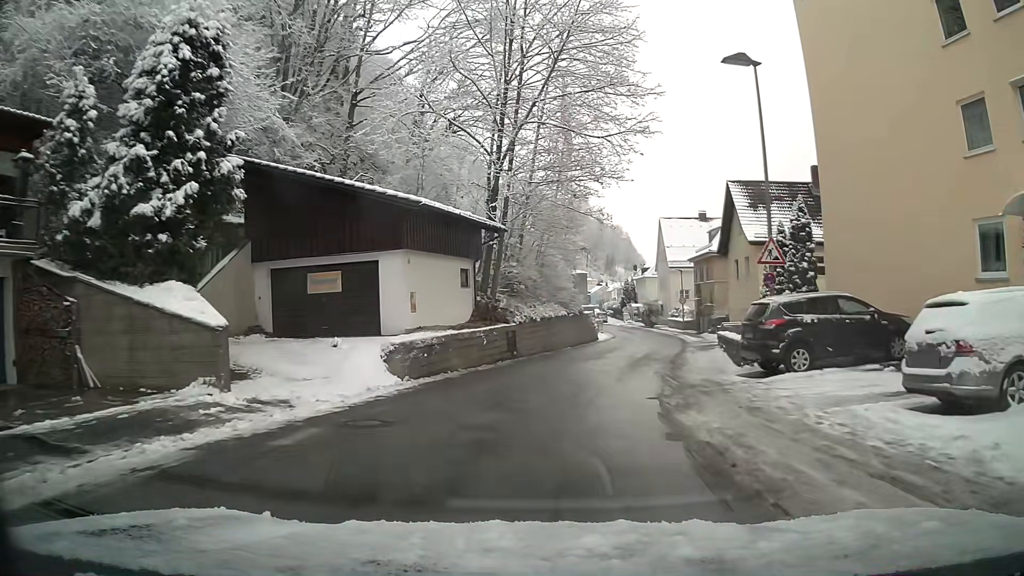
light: Day
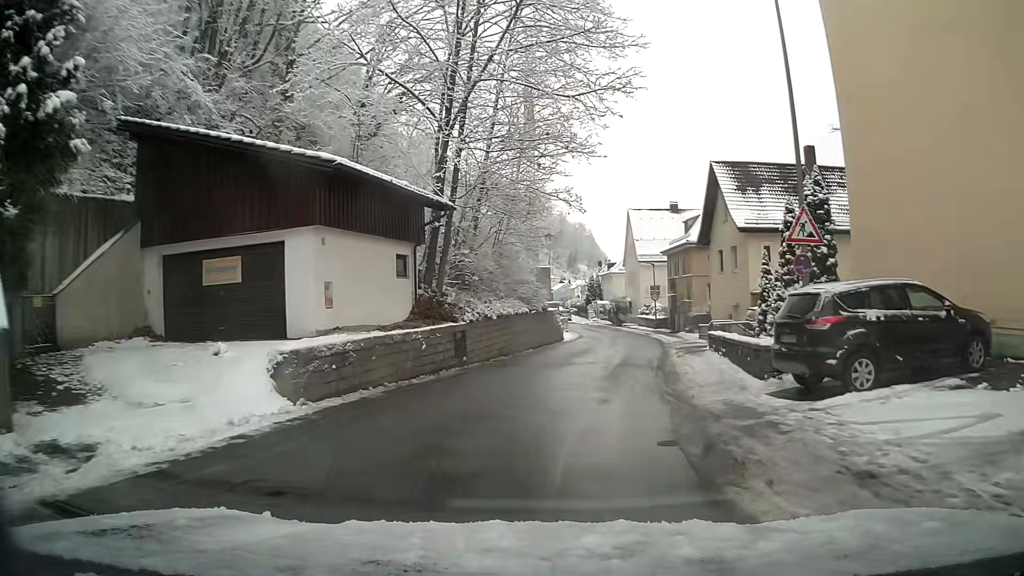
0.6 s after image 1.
(+0.1, +4.6) m; +3°
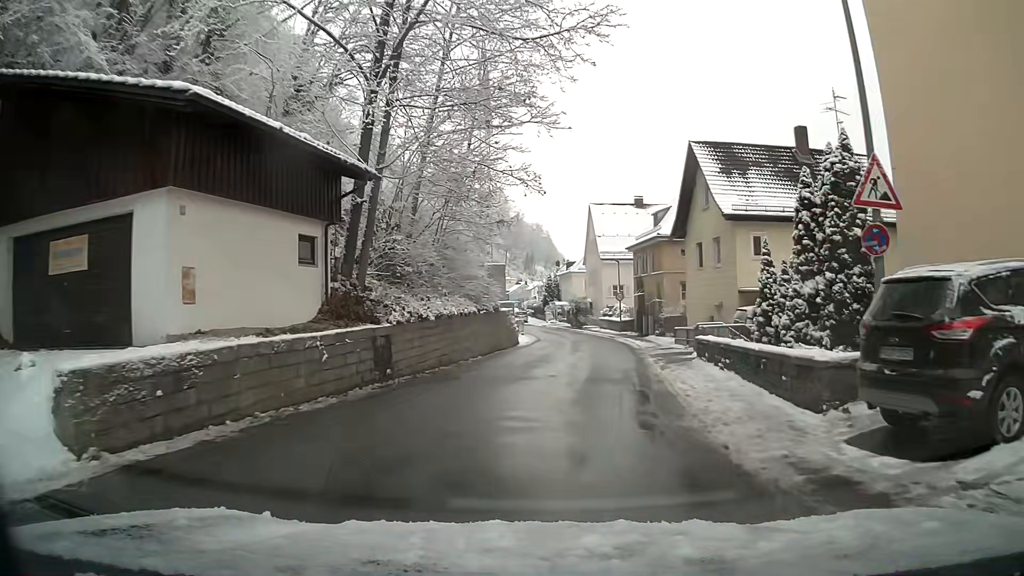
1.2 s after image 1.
(+0.2, +4.6) m; +4°
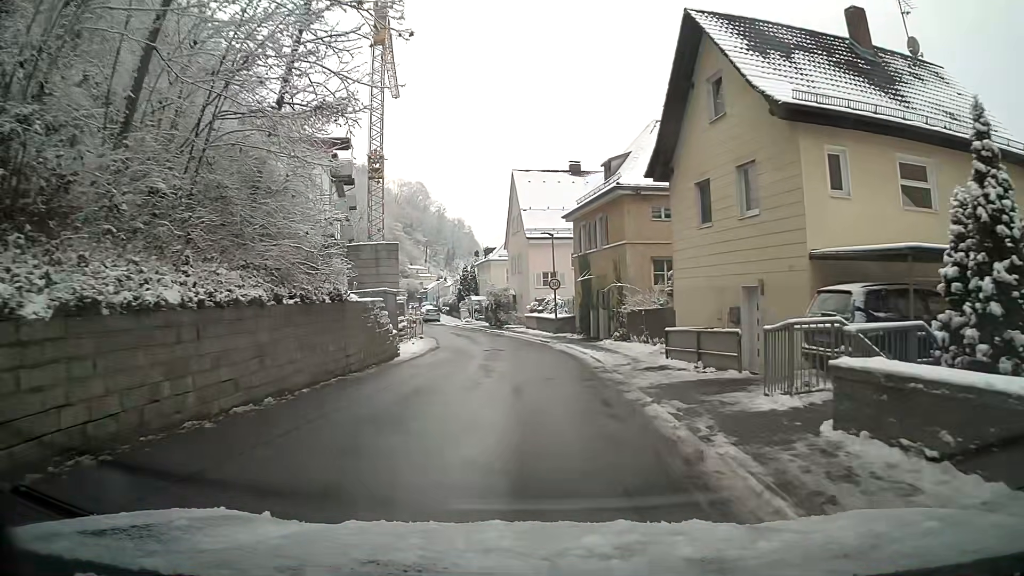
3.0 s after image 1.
(+0.9, +13.6) m; +4°
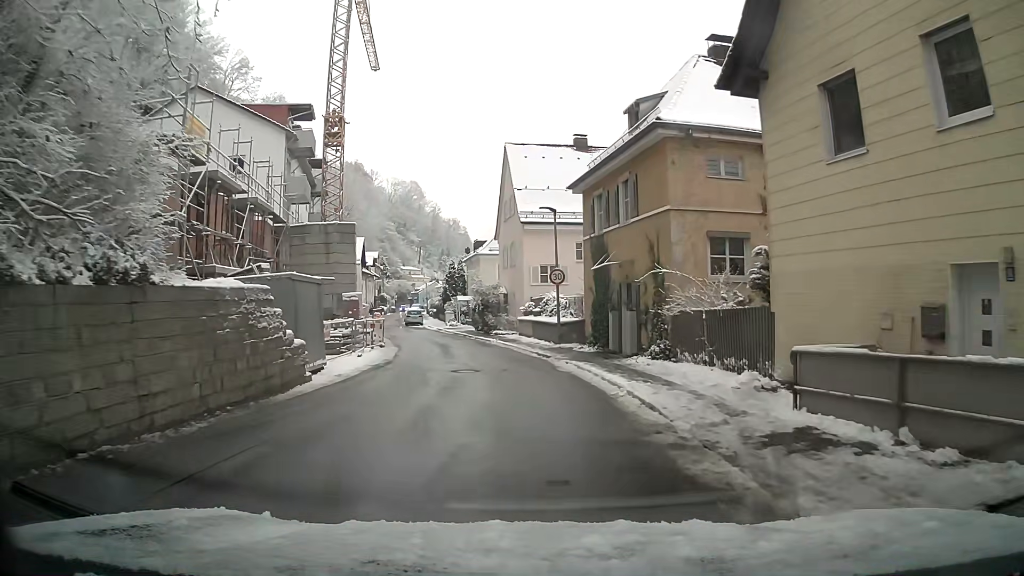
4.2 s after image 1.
(0.0, +8.8) m; 0°
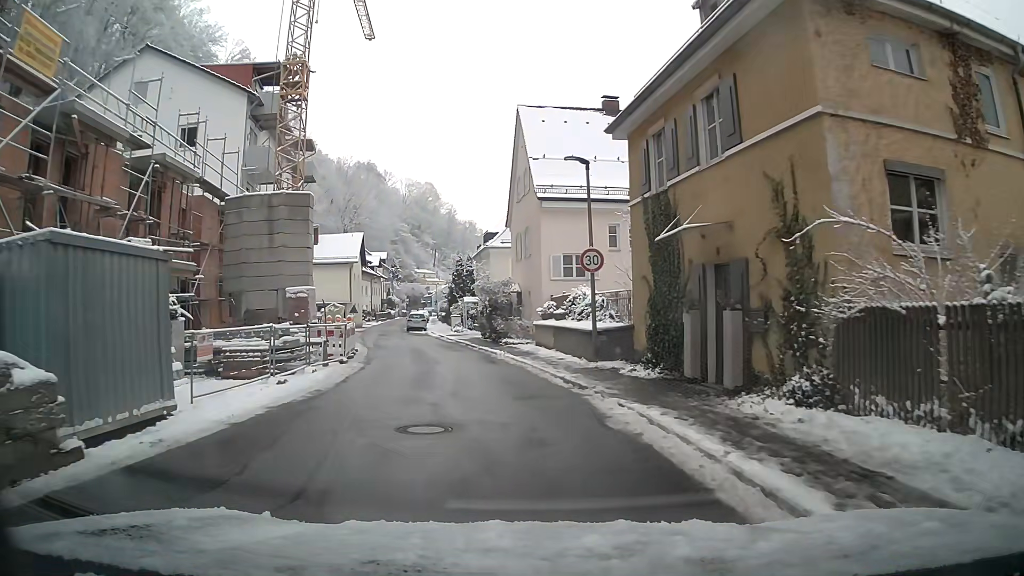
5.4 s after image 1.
(-0.1, +8.4) m; -3°
(0, +10) (-2, +20) (-4, +30) (-6, +40) (-8, +49) (-11, +59) (-13, +68) (-14, +78) (-15, +88) (-16, +98) m
